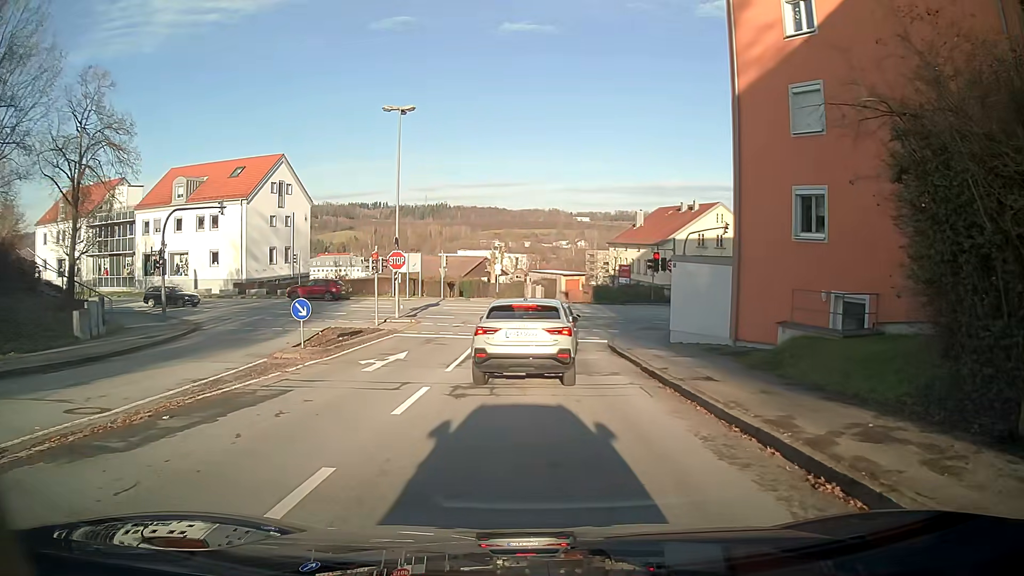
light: Day
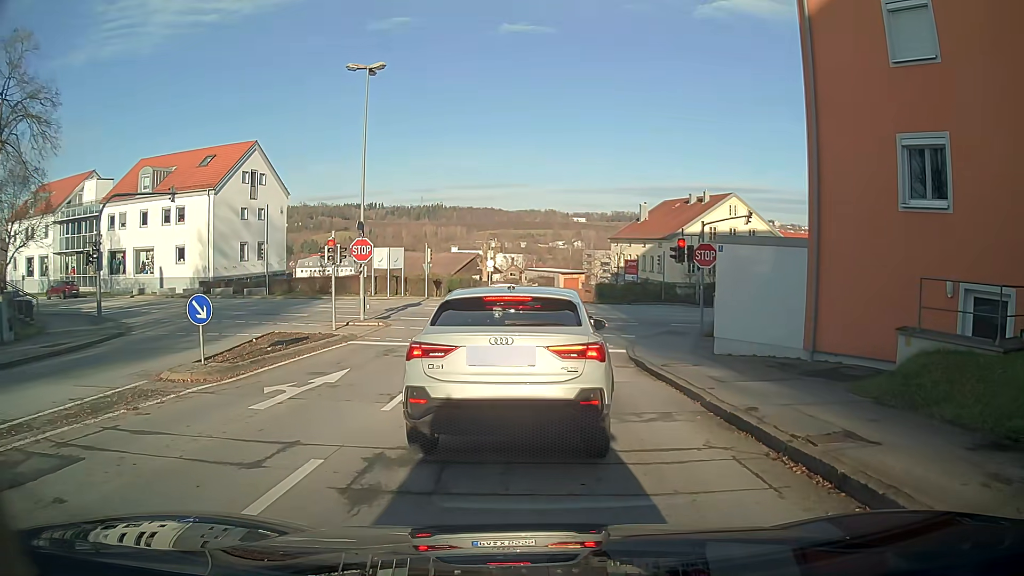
(+0.1, +5.5) m; +1°
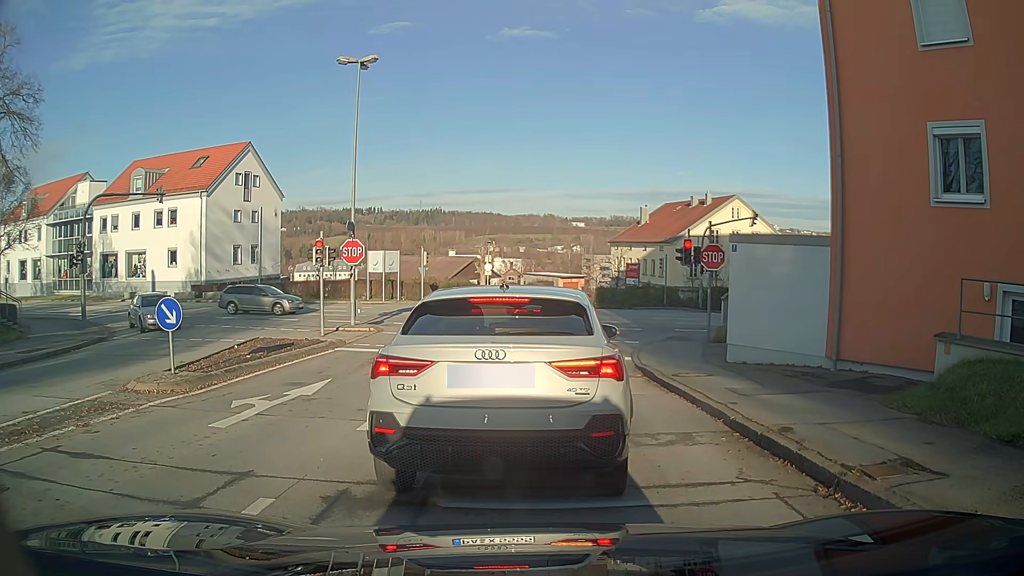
(0.0, +1.1) m; 0°
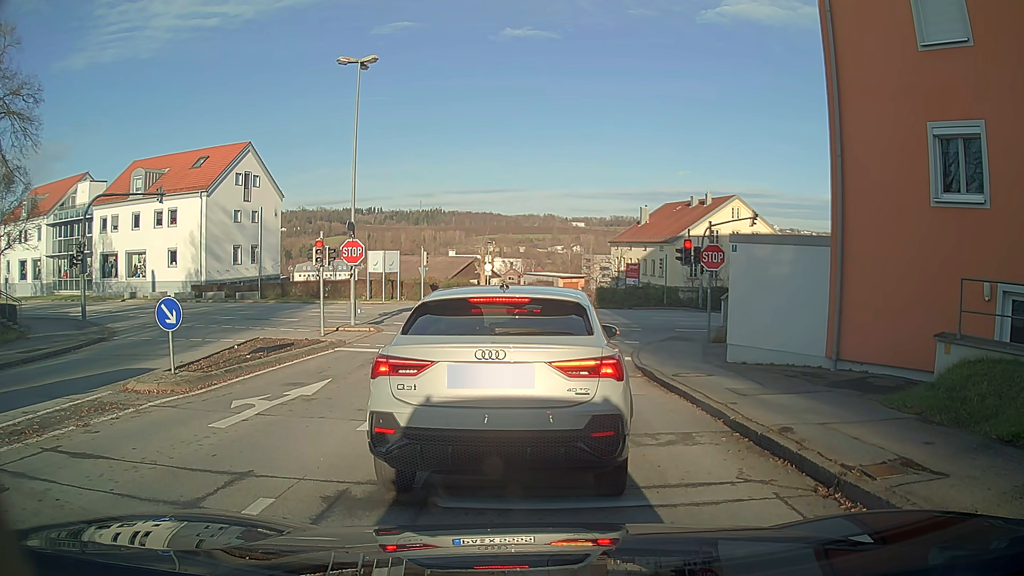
(0.0, 0.0) m; 0°
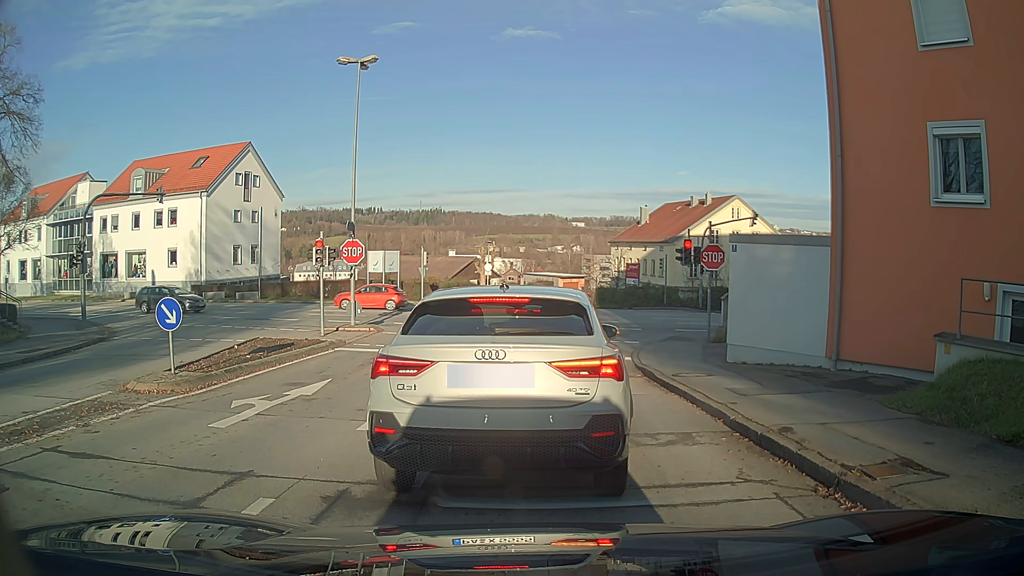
(0.0, 0.0) m; 0°
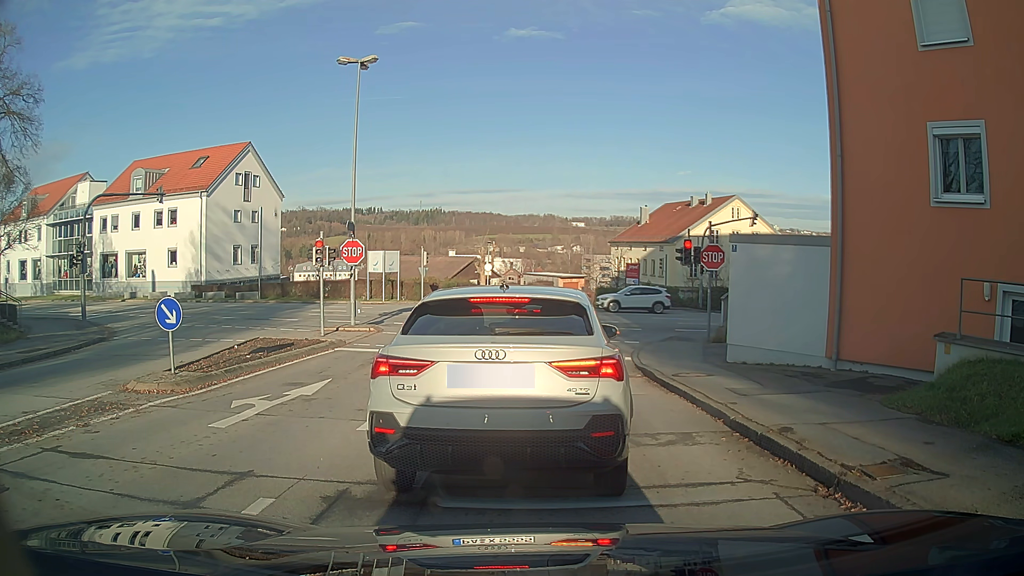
(0.0, 0.0) m; 0°
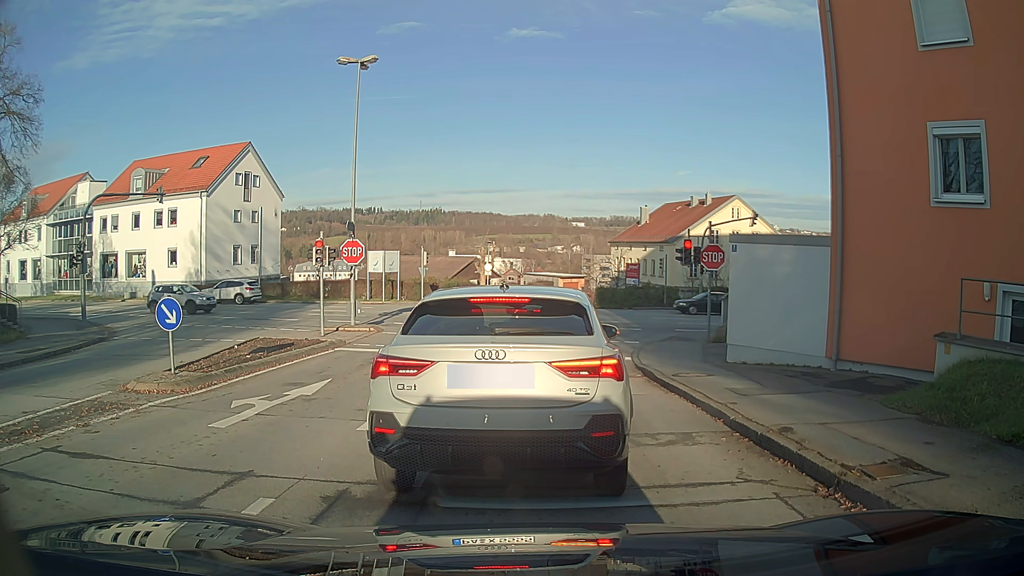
(0.0, 0.0) m; 0°
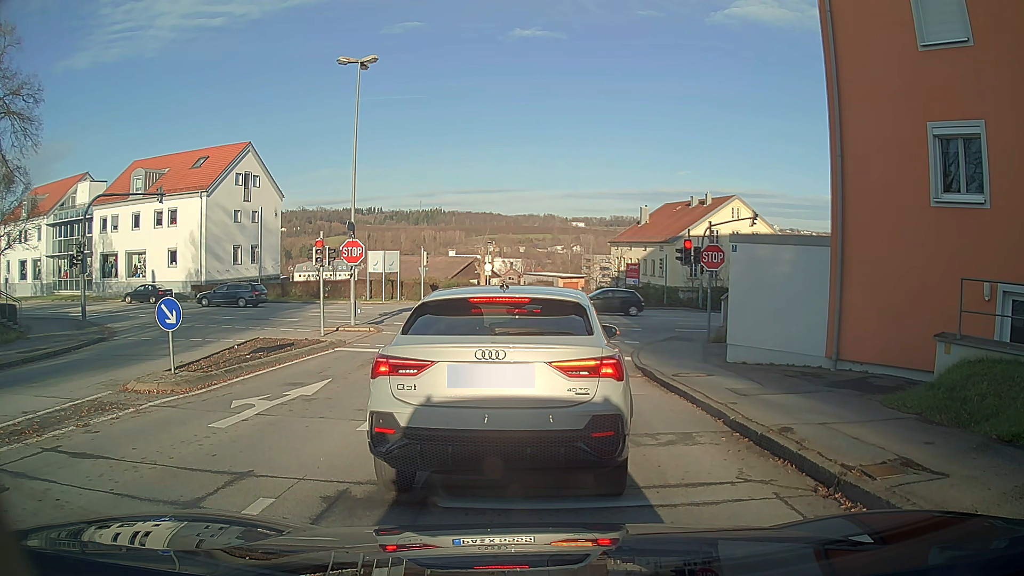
(0.0, 0.0) m; 0°
